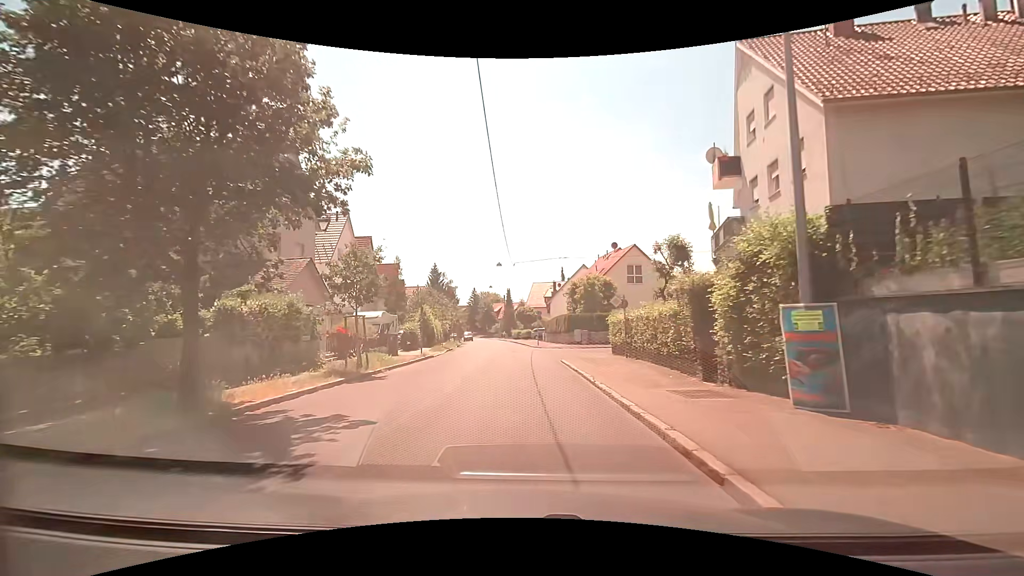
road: tertiary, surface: asphalt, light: Day
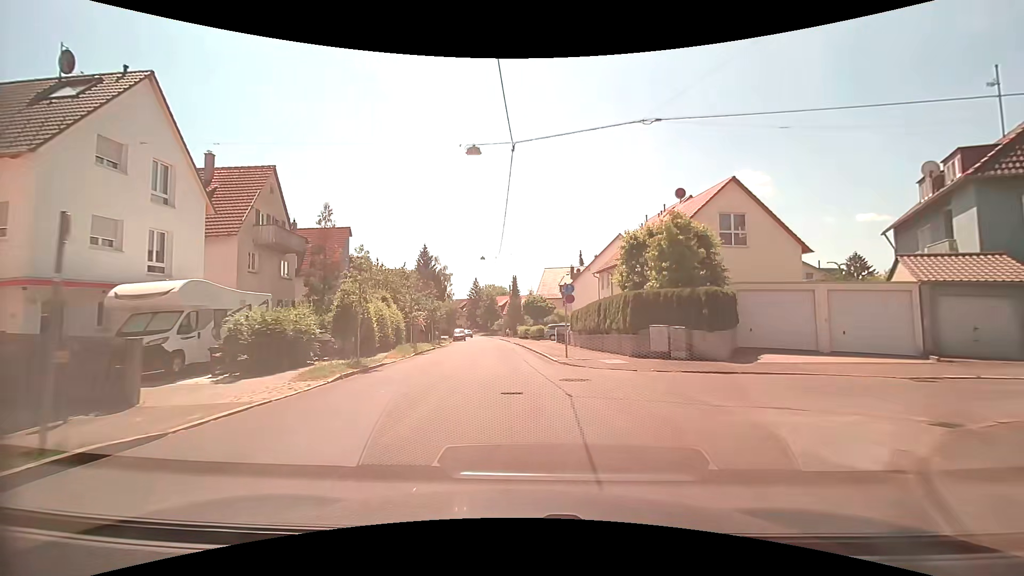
(-0.2, +24.3) m; -1°
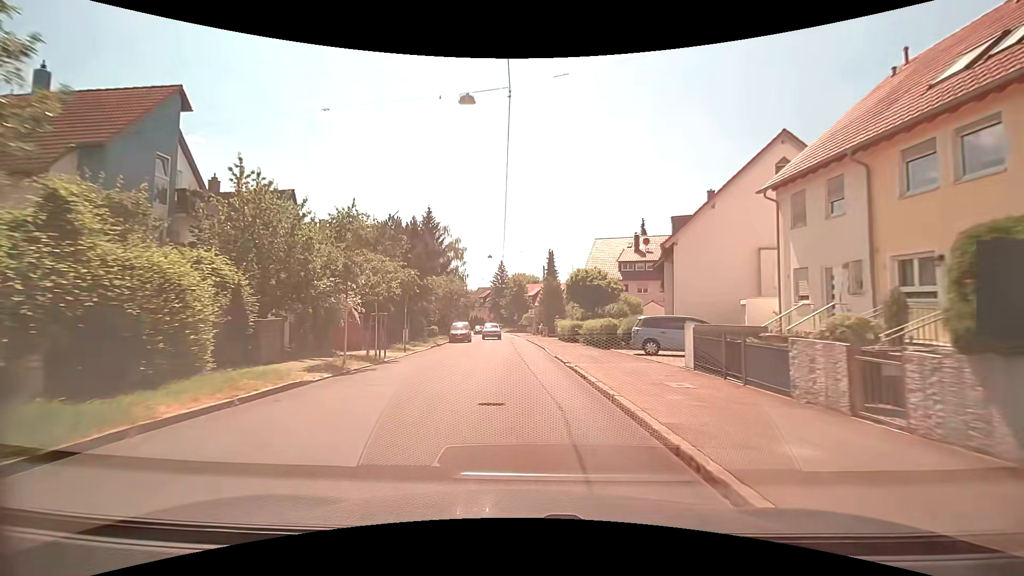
(-0.9, +28.8) m; -4°
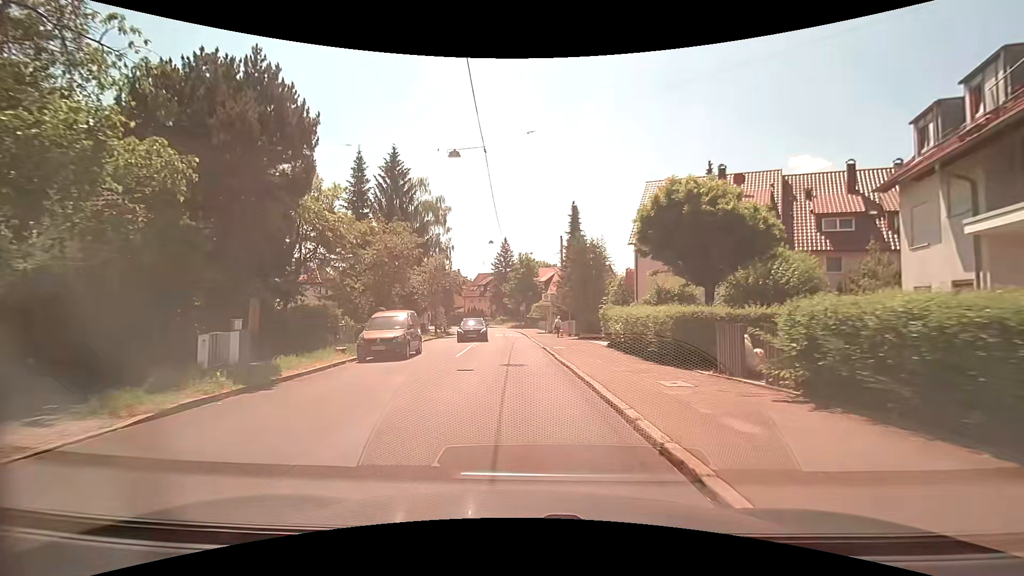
(-0.1, +24.0) m; -1°
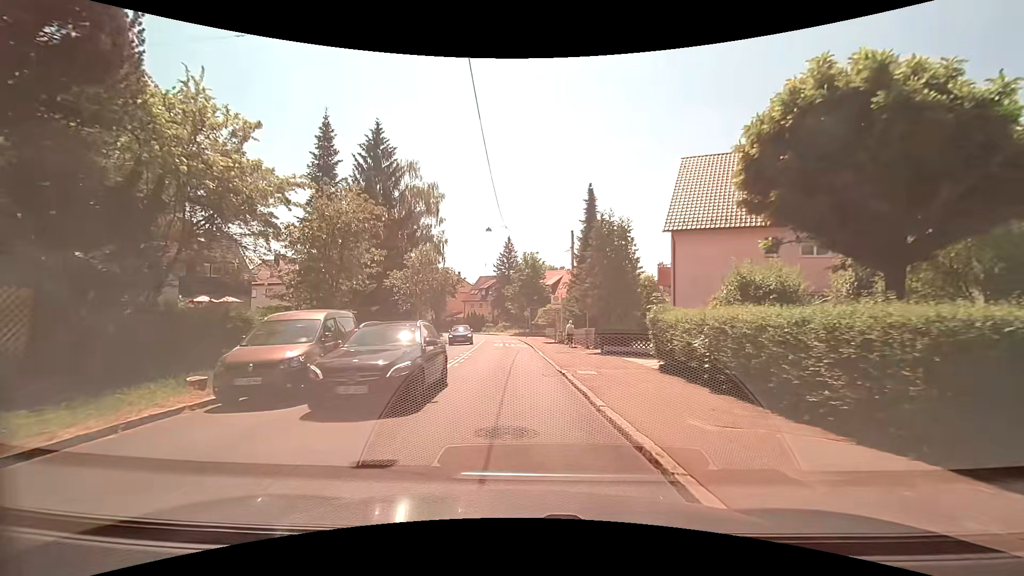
(-0.1, +8.0) m; -1°
(0, +10) (0, +20) (-1, +30) (-2, +40) (-2, +50) (-3, +60) (-5, +70) (-9, +79) (-15, +87) (-21, +95) m
